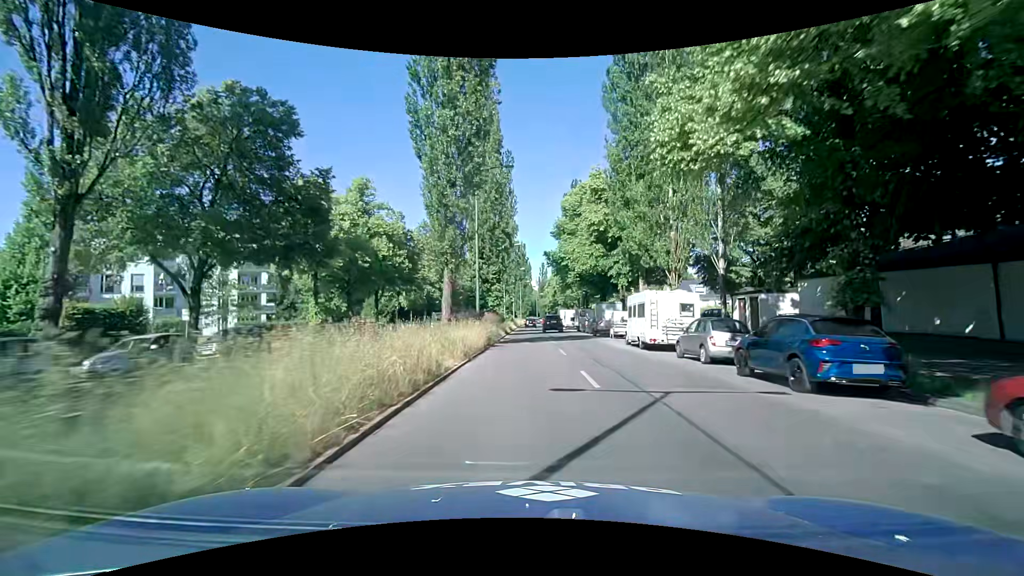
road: secondary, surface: asphalt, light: Day
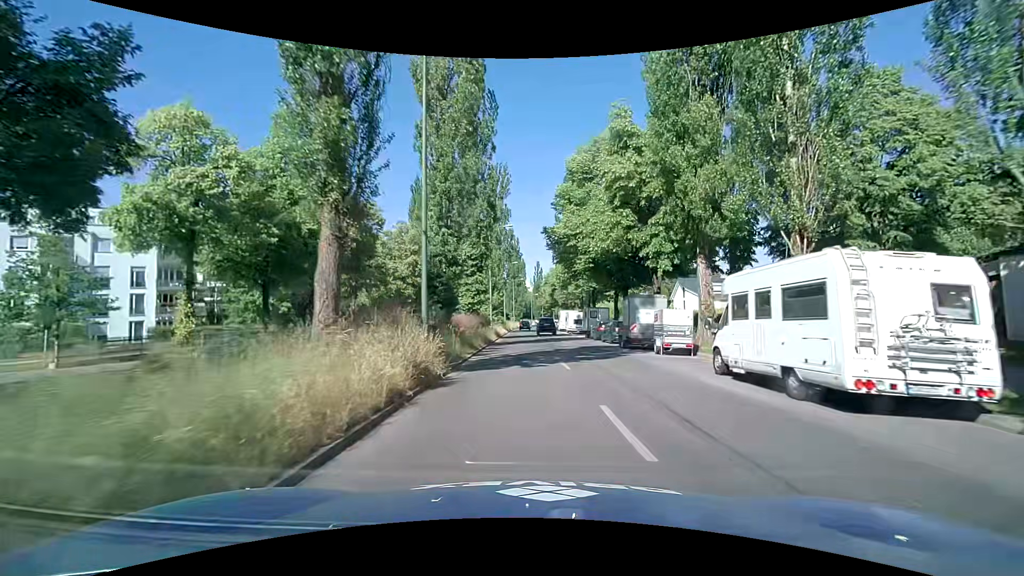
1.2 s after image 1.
(-0.2, +13.9) m; 0°
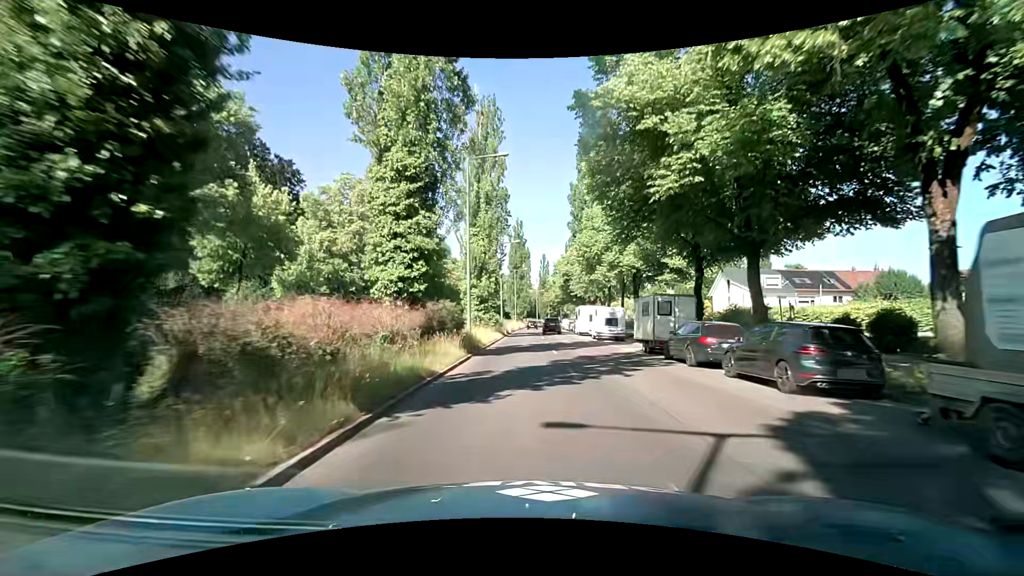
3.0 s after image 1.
(0.0, +20.7) m; -1°
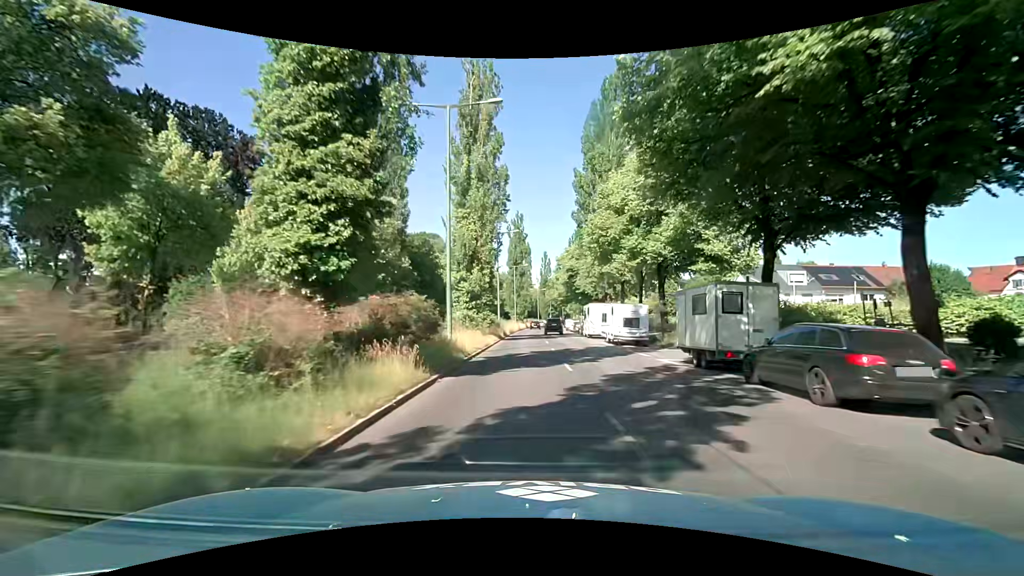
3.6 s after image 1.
(0.0, +7.0) m; +1°
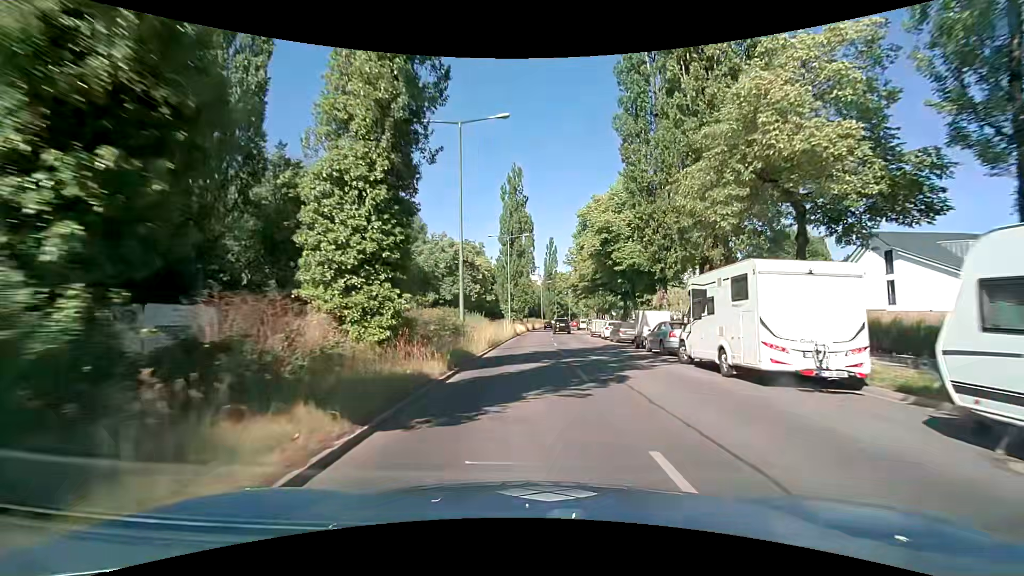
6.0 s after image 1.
(-0.4, +29.4) m; -1°
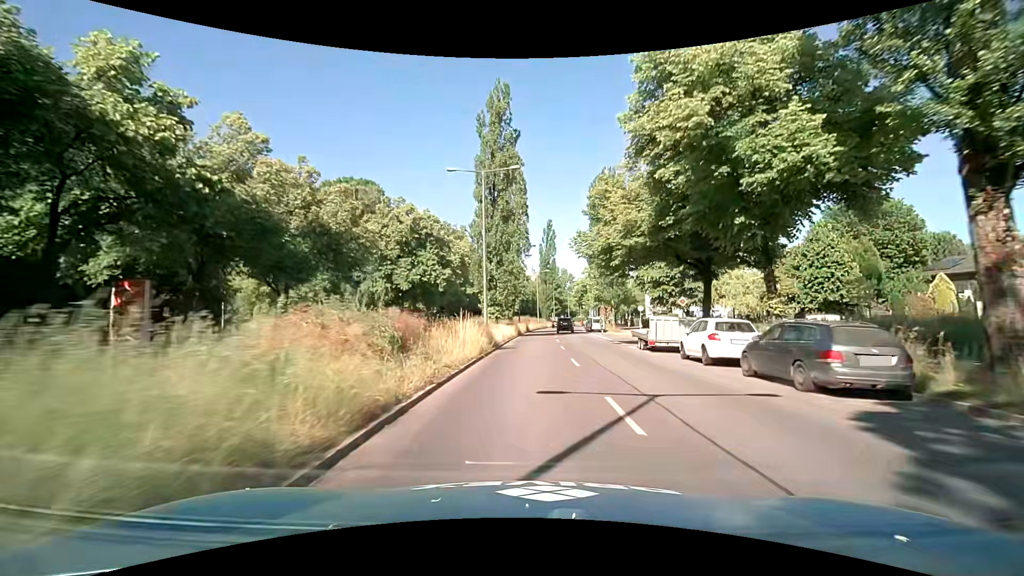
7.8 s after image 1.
(+0.3, +23.6) m; +1°
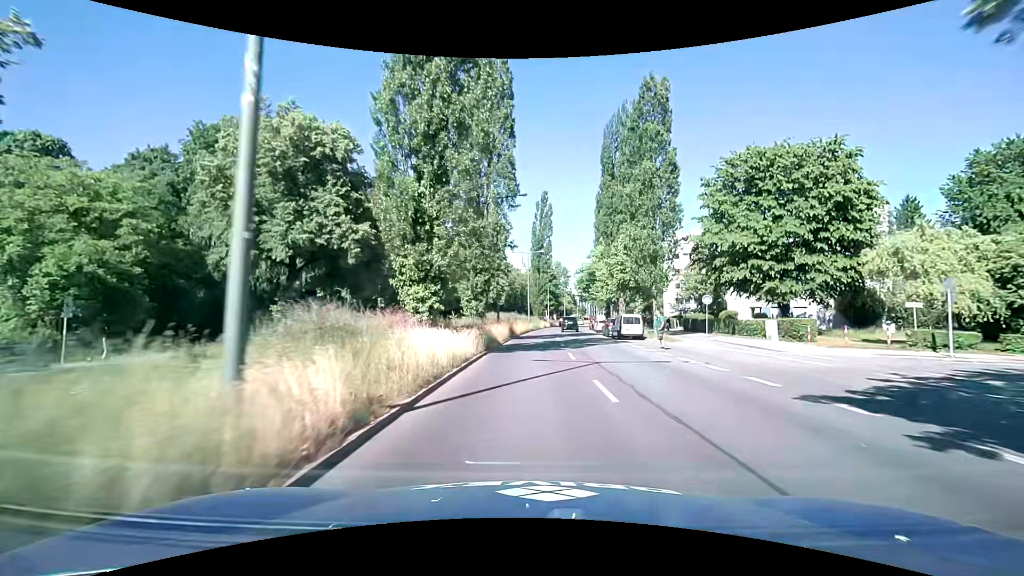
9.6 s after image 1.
(0.0, +24.8) m; +1°
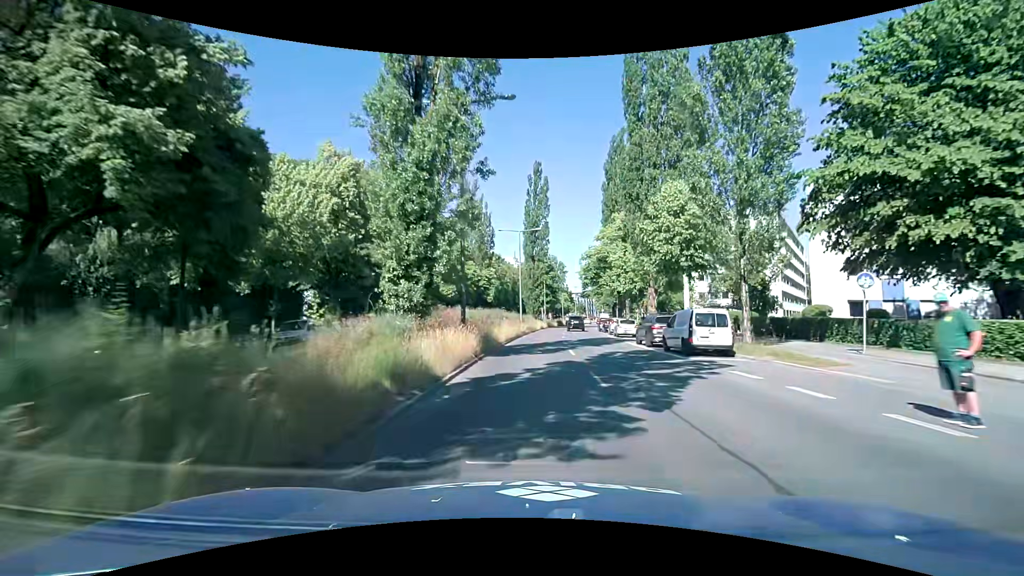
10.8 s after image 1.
(+0.2, +16.4) m; +1°
(0, +10) (0, +20) (0, +30) (+1, +40) (+2, +50) (+3, +60) (+4, +70) (+5, +80) (+6, +90) (+8, +100) m
